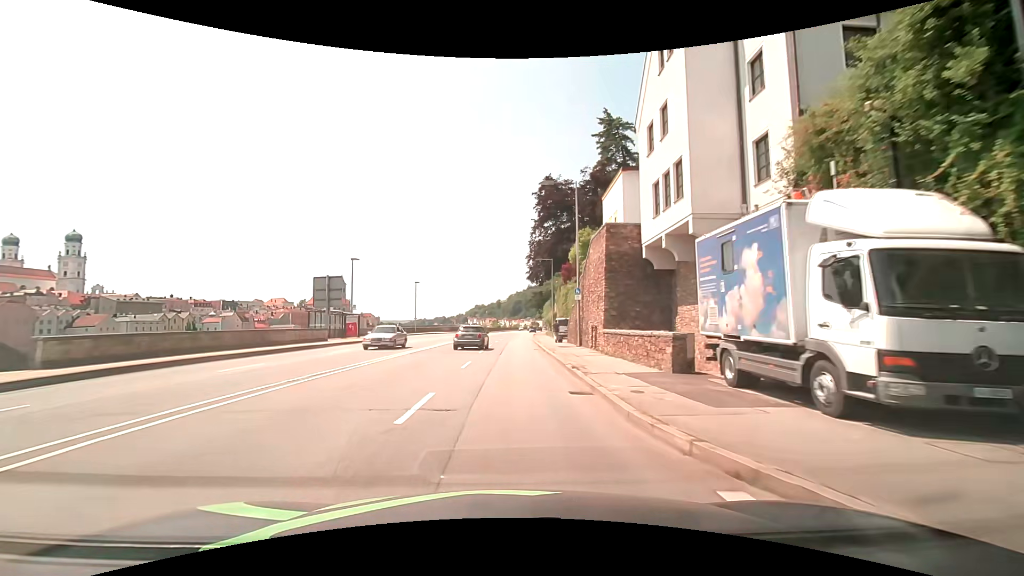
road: primary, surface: asphalt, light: Day
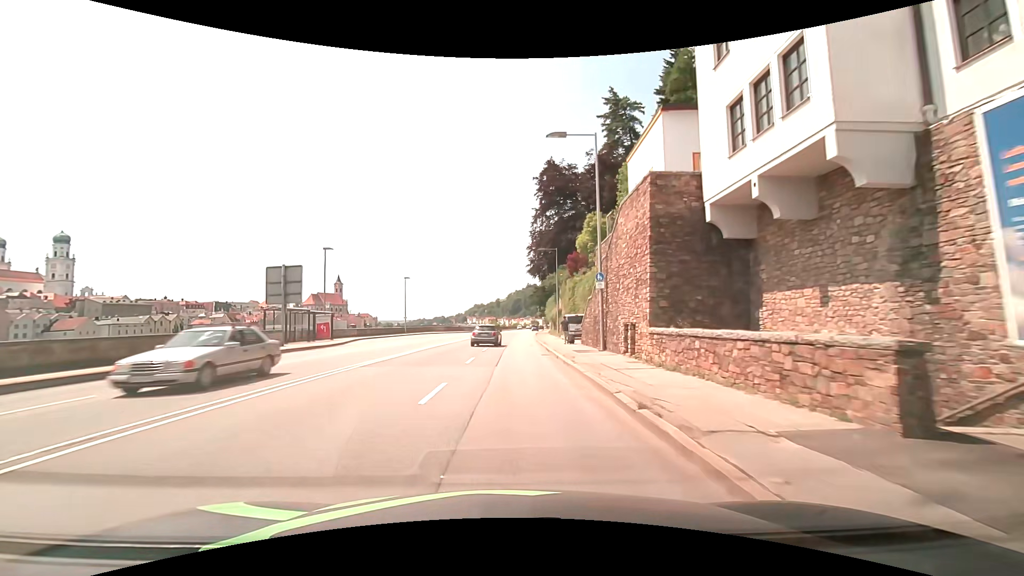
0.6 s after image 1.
(0.0, +7.5) m; 0°
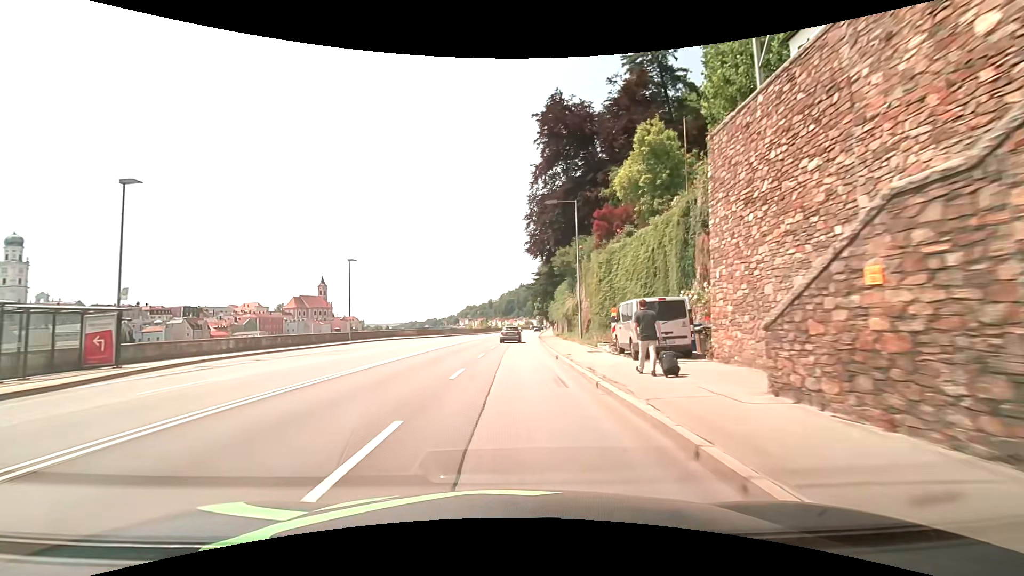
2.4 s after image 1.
(+0.2, +22.7) m; +1°
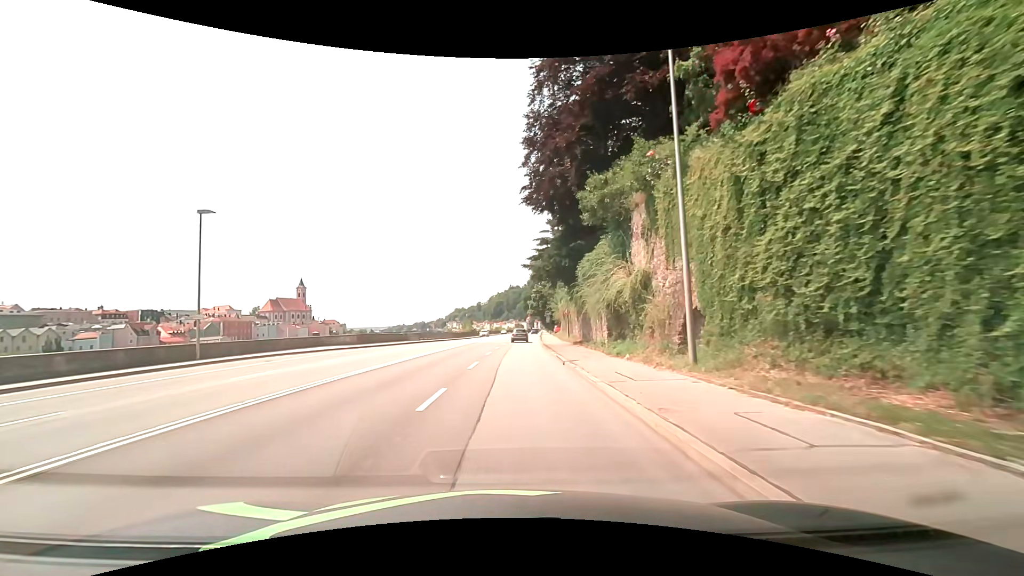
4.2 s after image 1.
(+0.2, +22.8) m; +1°
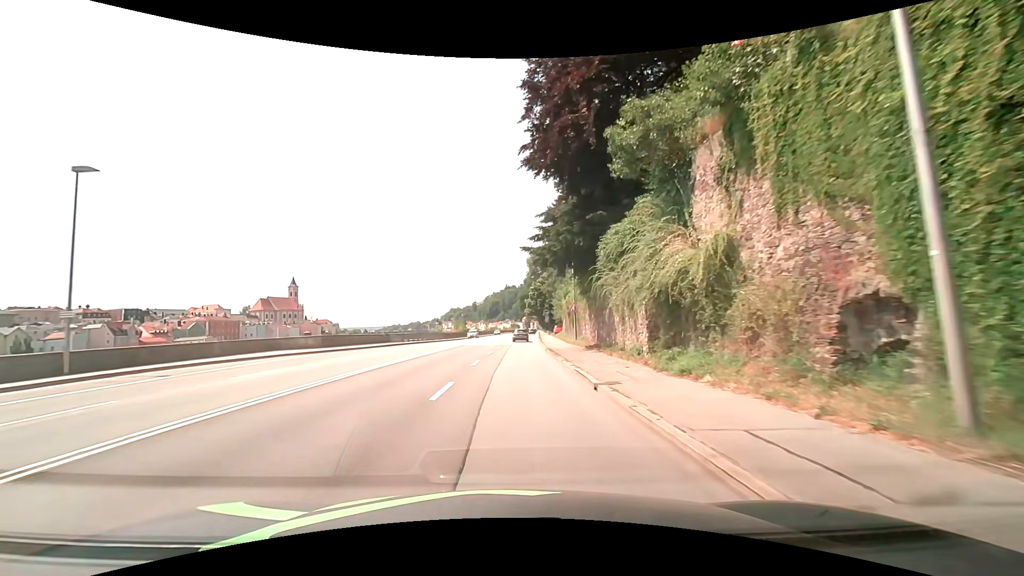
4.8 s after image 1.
(0.0, +7.6) m; +1°
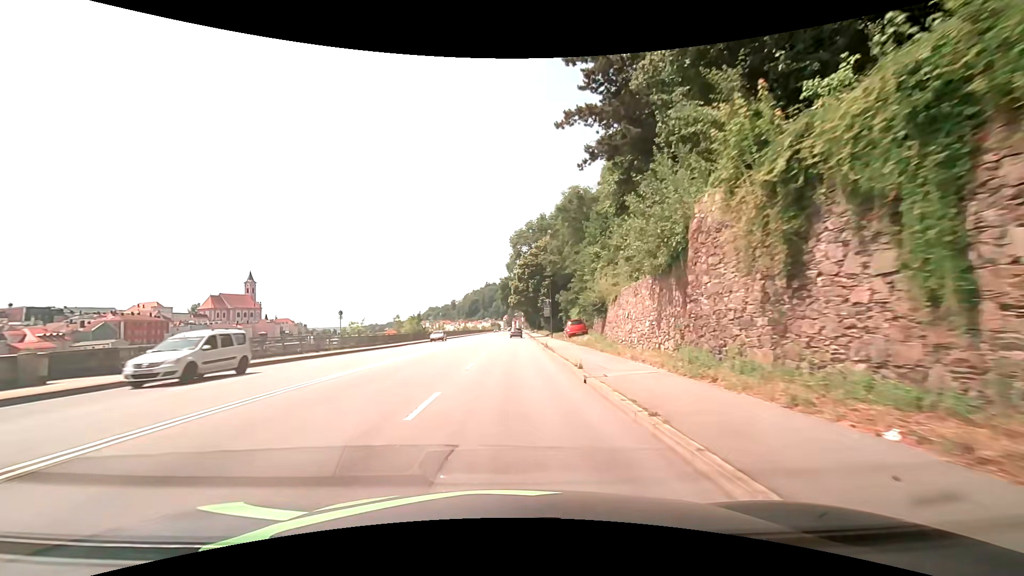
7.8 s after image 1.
(+0.7, +38.0) m; +2°
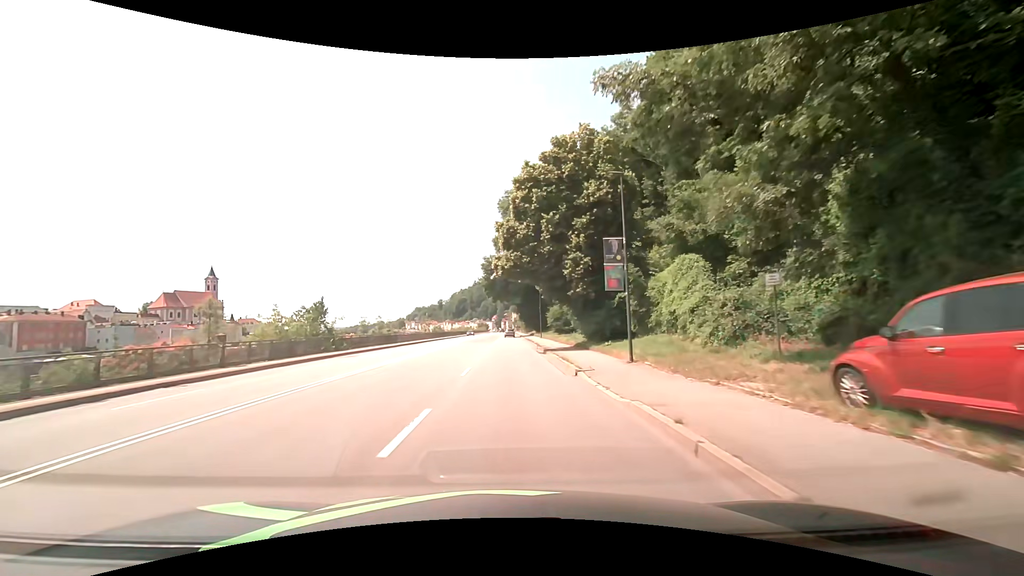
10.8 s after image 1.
(+0.4, +38.0) m; +2°
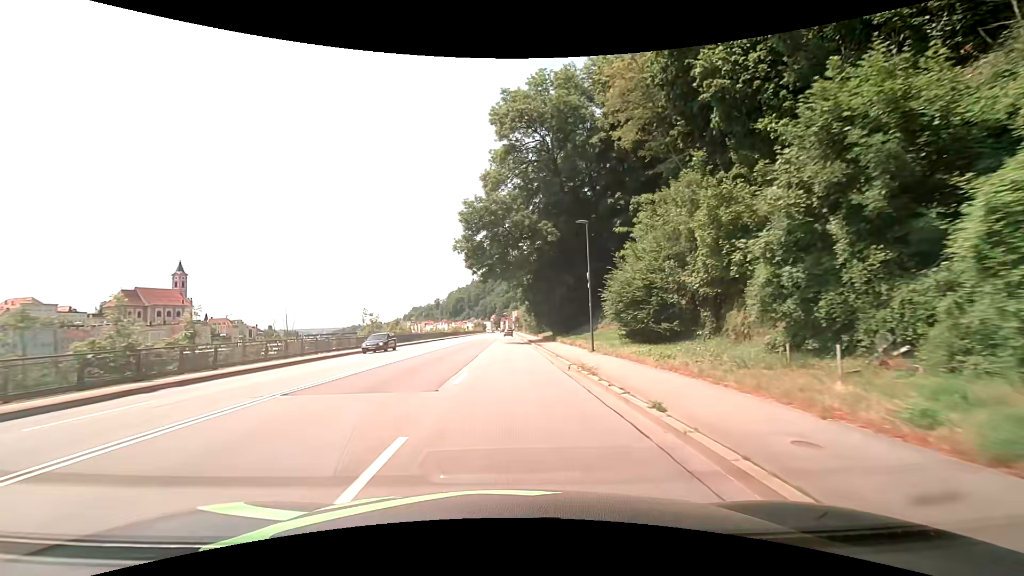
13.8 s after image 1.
(-0.2, +38.1) m; +1°
(0, +10) (0, +20) (0, +30) (0, +40) (-1, +50) (-1, +60) (-1, +70) (-1, +80) (-1, +90) (-1, +100) m
